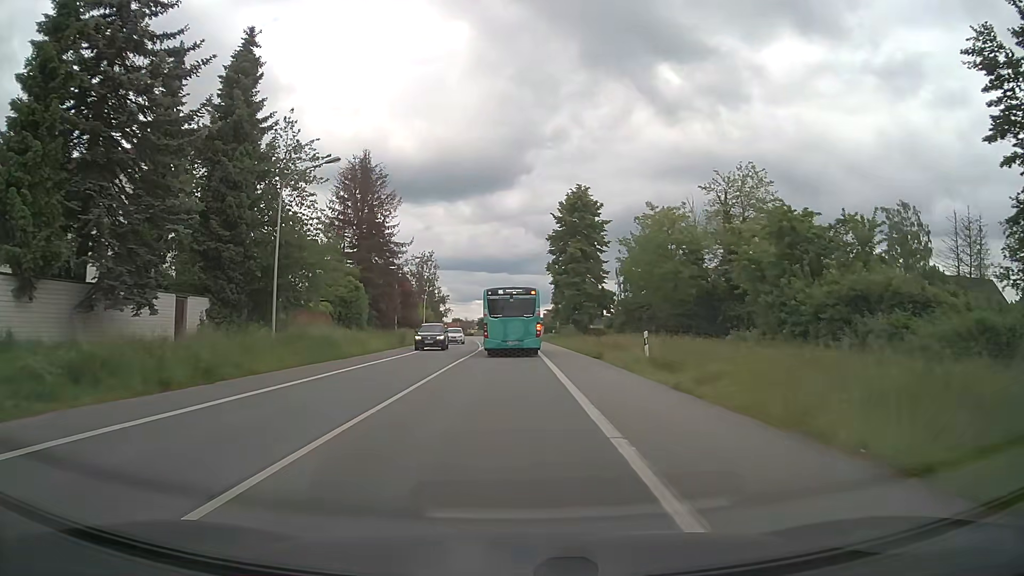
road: primary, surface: asphalt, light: Day
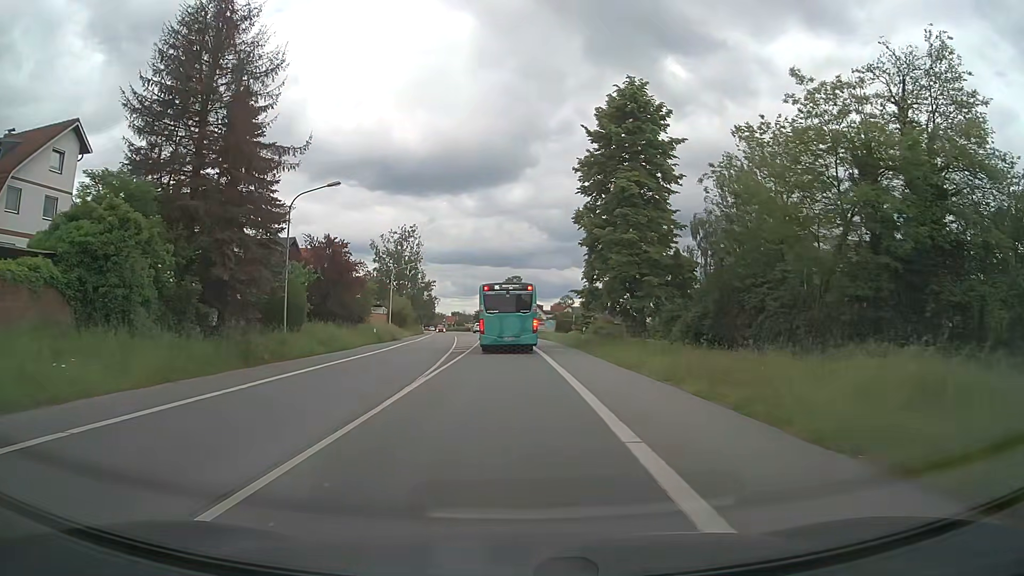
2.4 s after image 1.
(0.0, +29.5) m; 0°
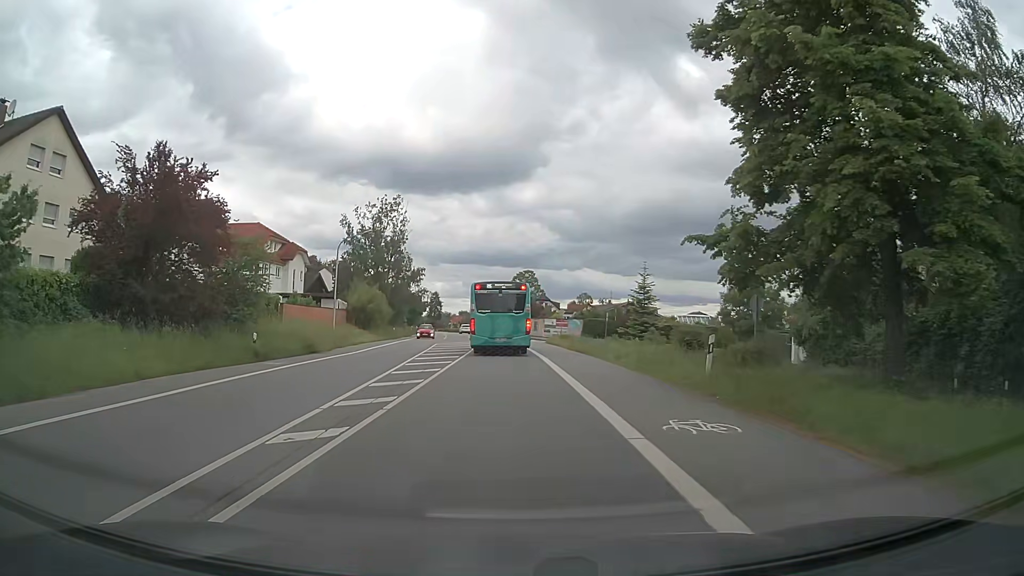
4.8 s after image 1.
(-0.1, +25.9) m; -1°
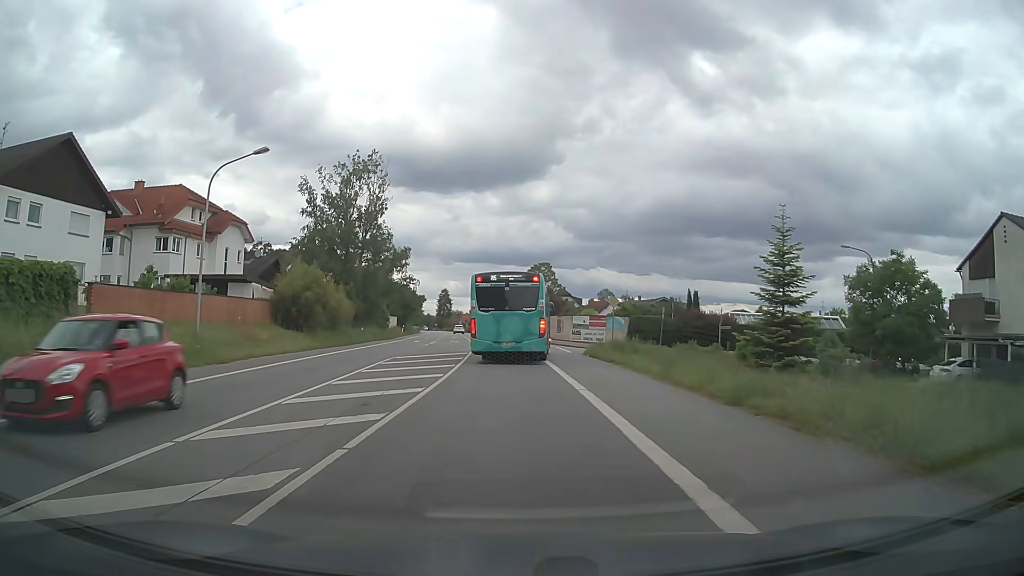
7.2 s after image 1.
(-0.2, +22.2) m; -1°
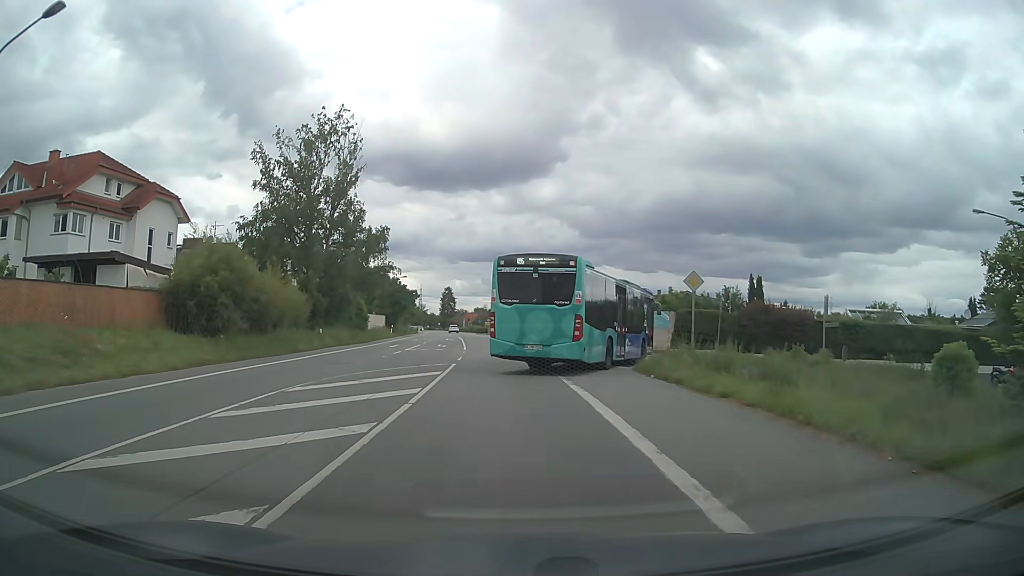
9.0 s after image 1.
(0.0, +13.4) m; 0°
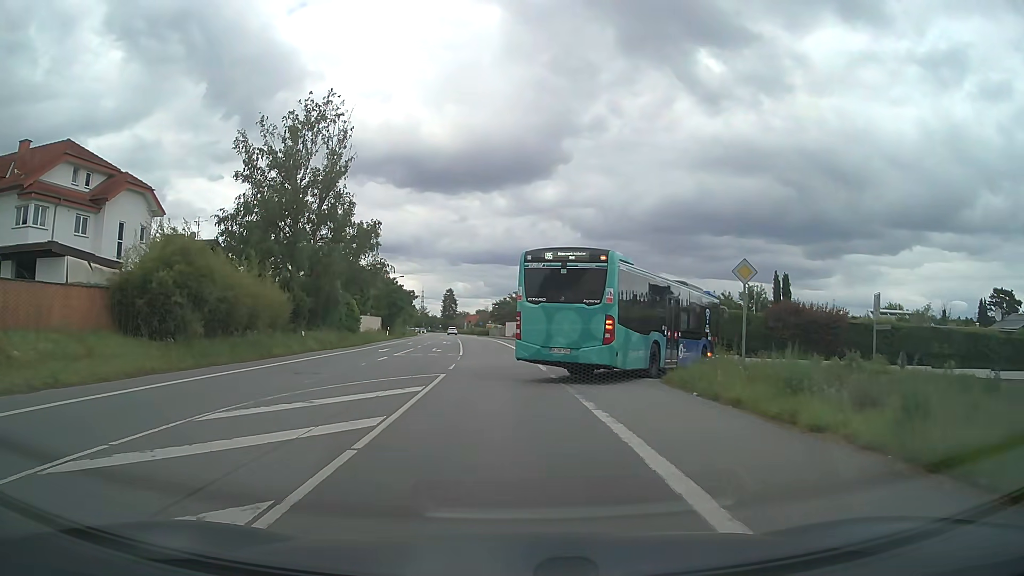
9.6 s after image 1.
(0.0, +4.1) m; 0°
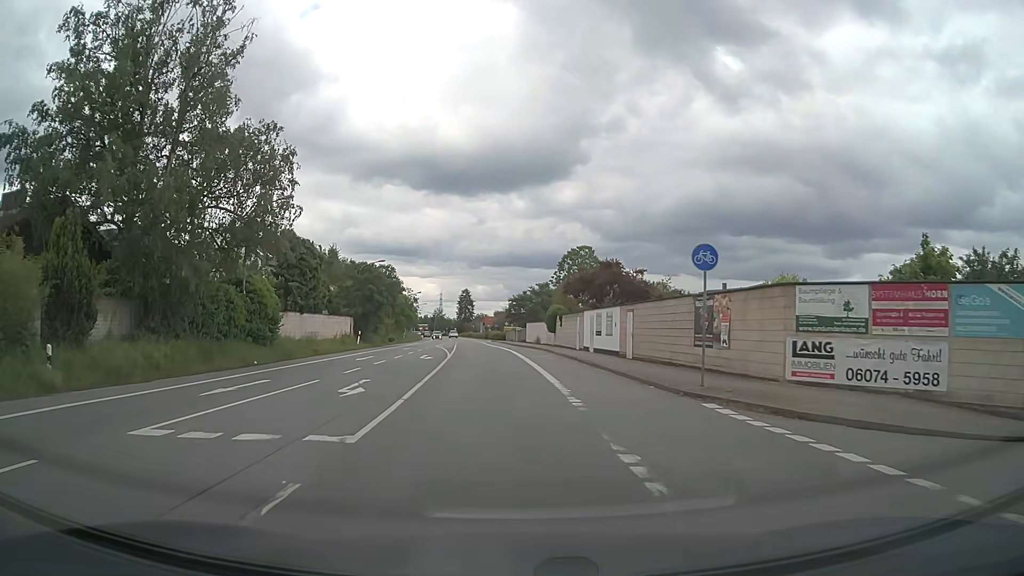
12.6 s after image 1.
(-0.5, +24.7) m; -2°
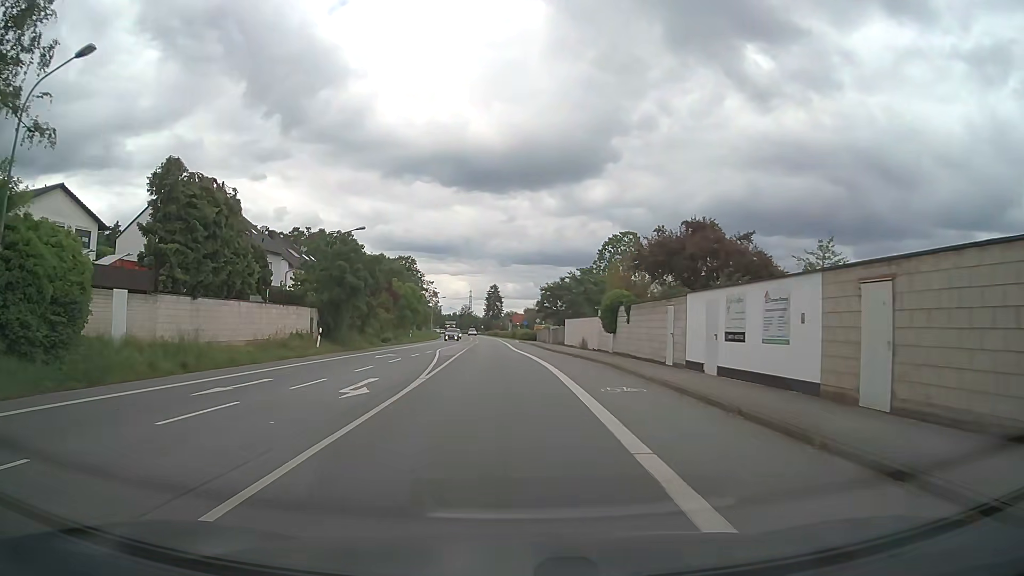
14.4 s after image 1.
(-0.3, +19.3) m; -2°
(0, +10) (0, +20) (-1, +30) (-1, +40) (-2, +50) (-2, +60) (-3, +70) (-3, +80) (-4, +90) (-4, +100) m
